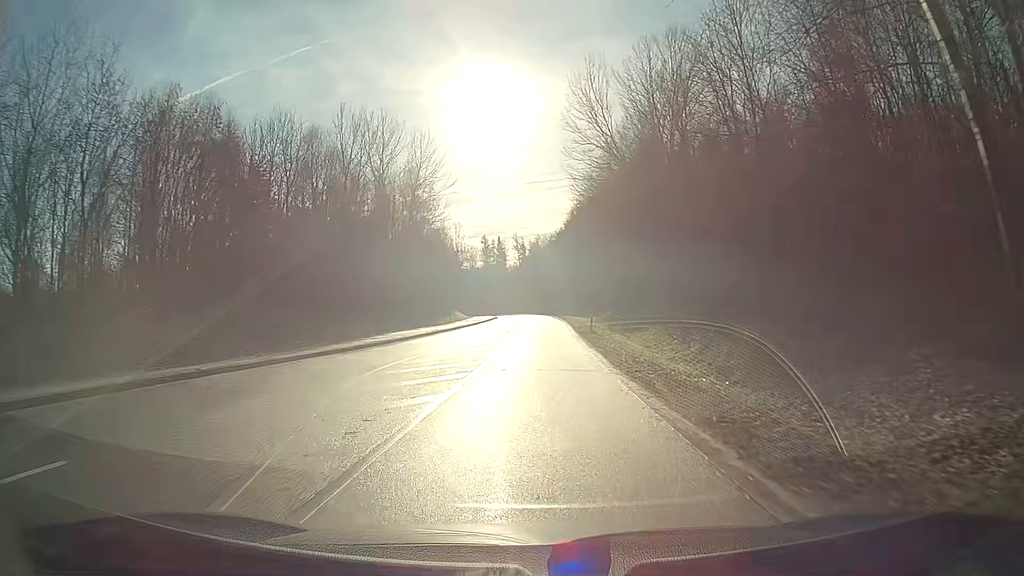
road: secondary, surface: asphalt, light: Day
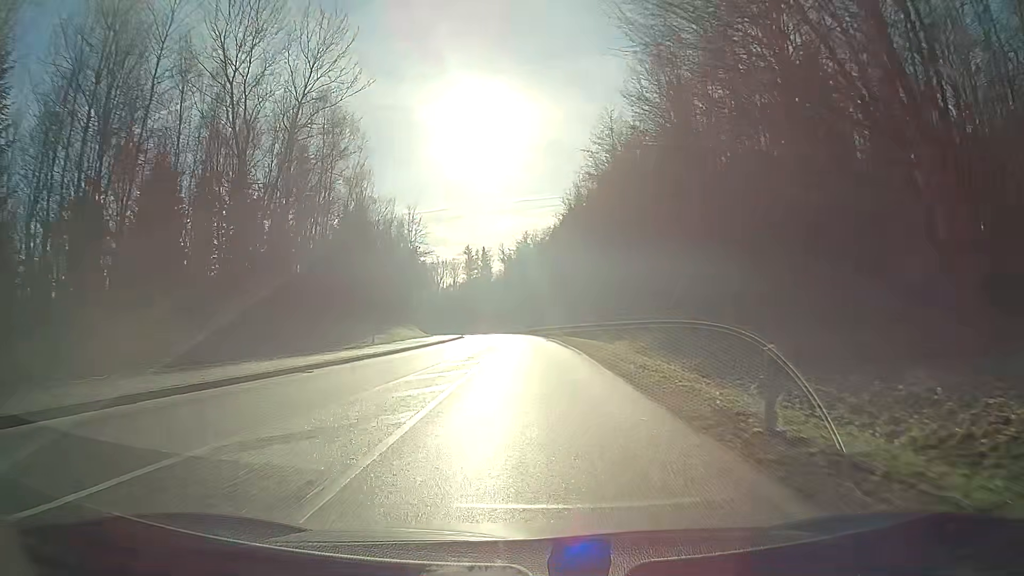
(+0.5, +31.7) m; +1°
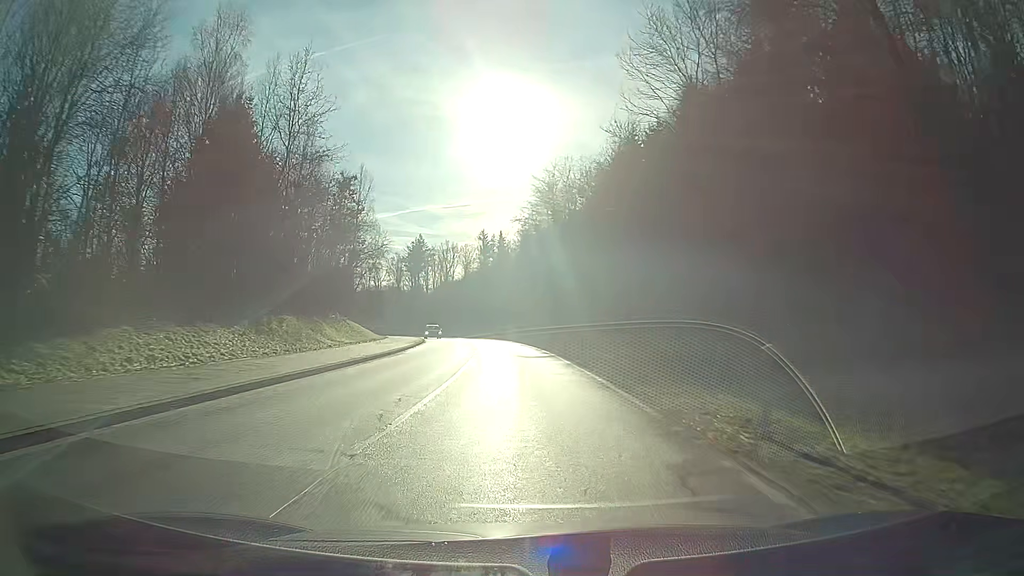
(-0.6, +42.6) m; -2°
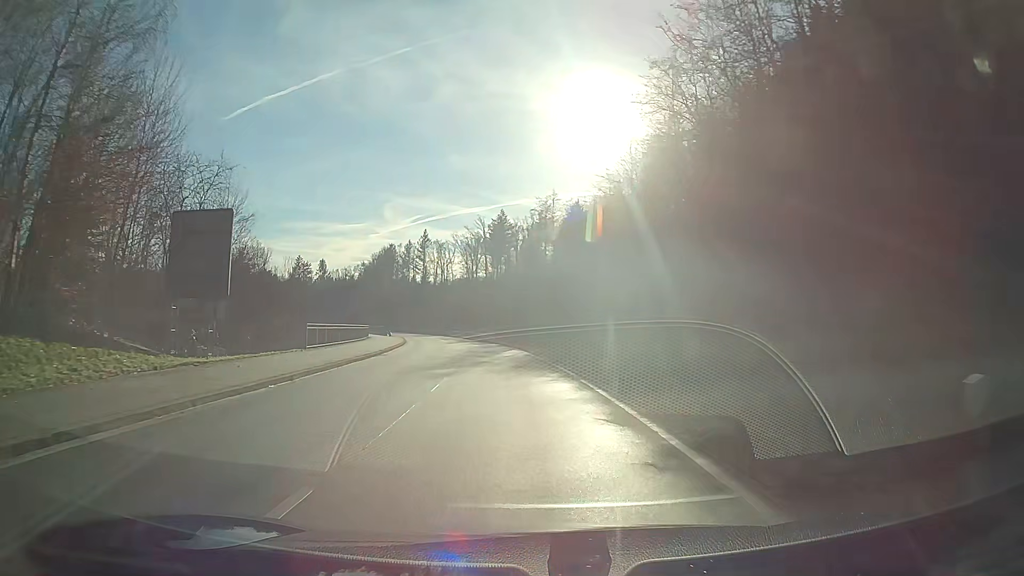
(-3.2, +53.0) m; -8°
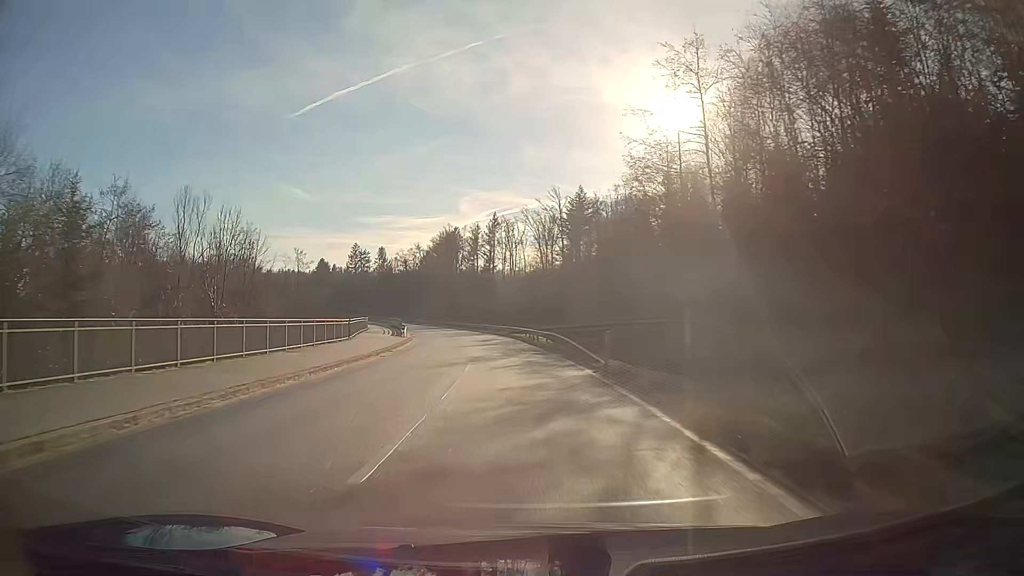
(-1.8, +32.2) m; -6°
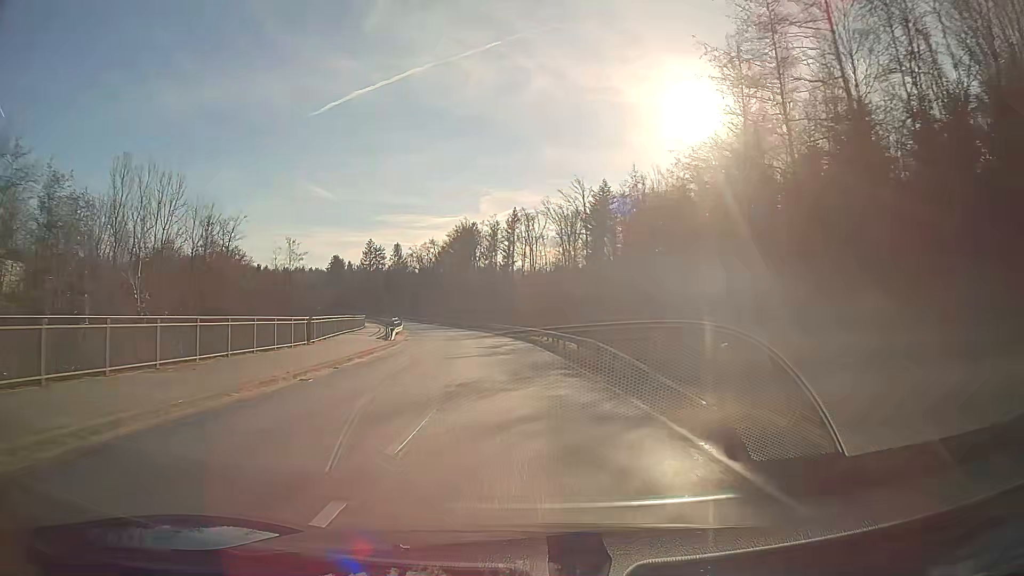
(-0.2, +10.8) m; -2°
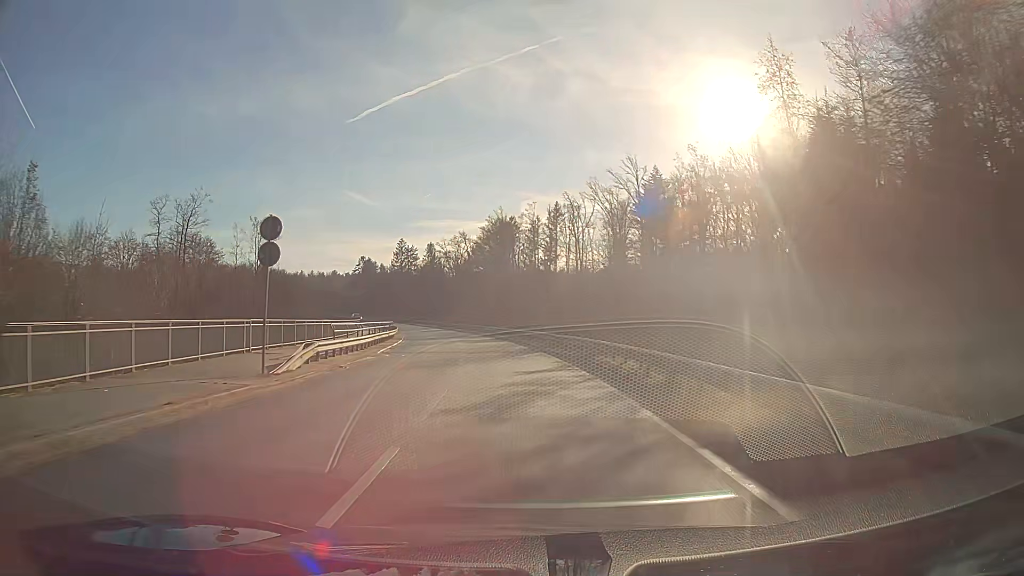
(-0.6, +21.7) m; -4°
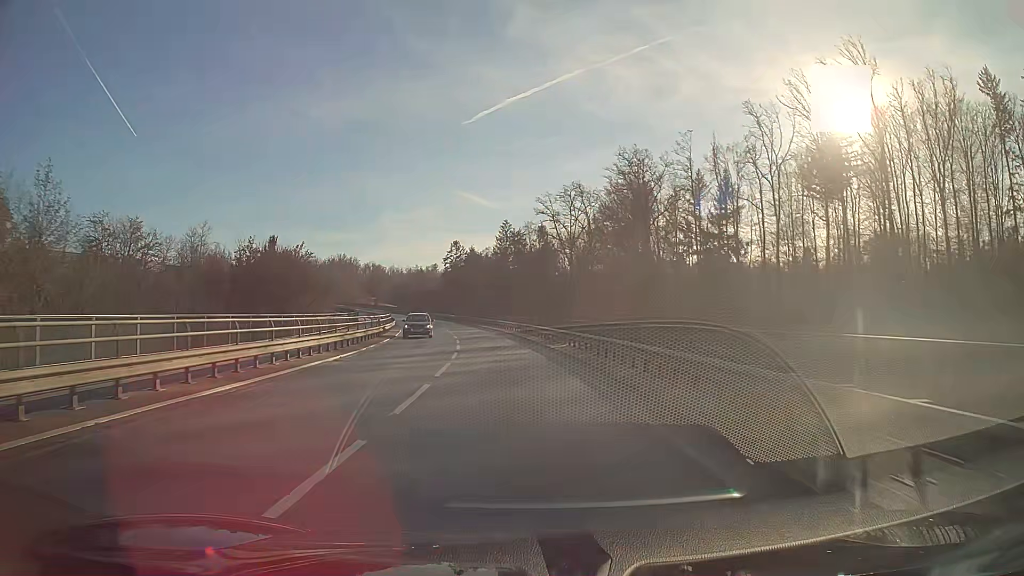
(-4.8, +54.1) m; -10°
